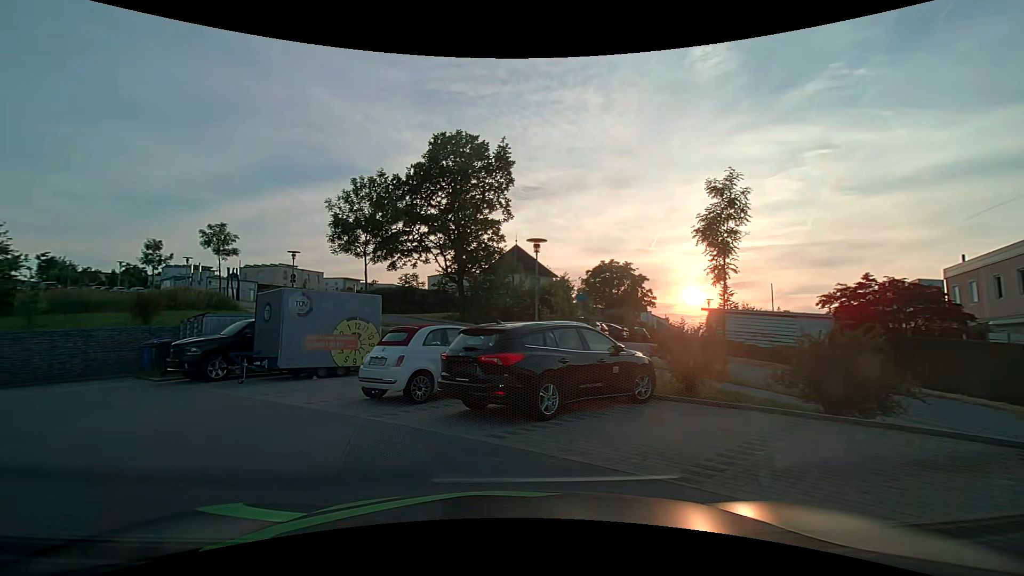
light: Day
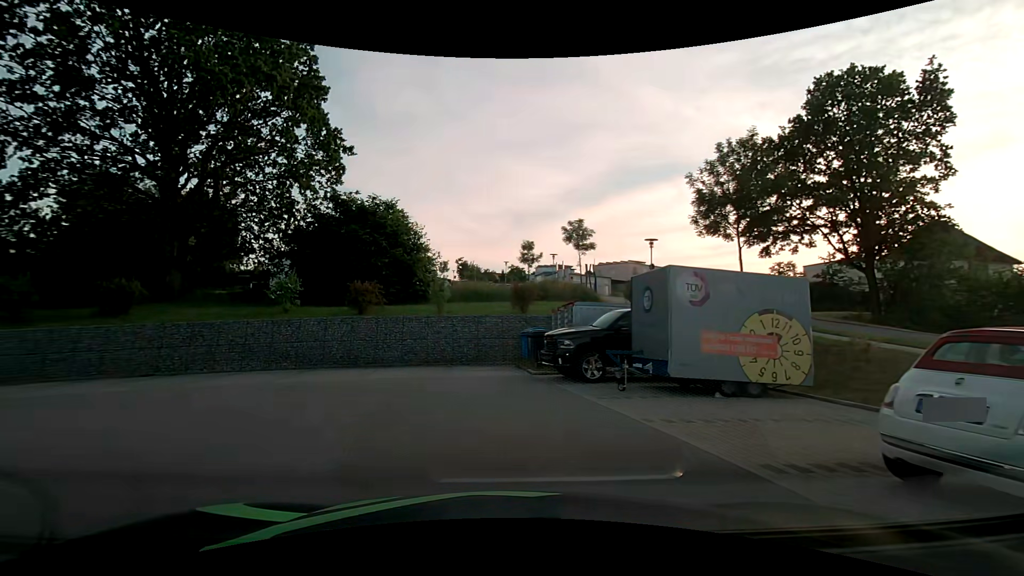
(-1.7, +4.9) m; -38°
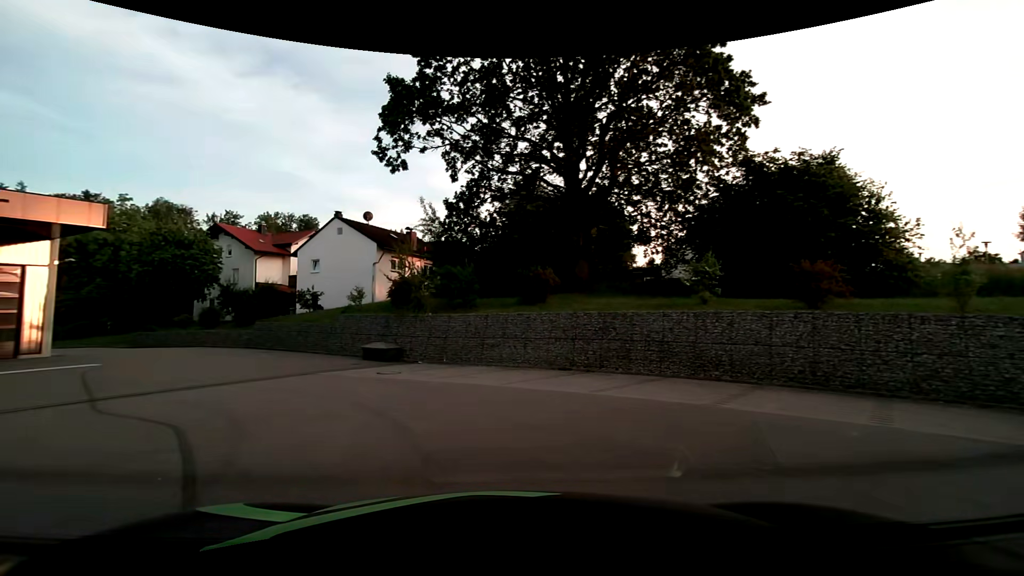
(-2.3, +5.8) m; -43°
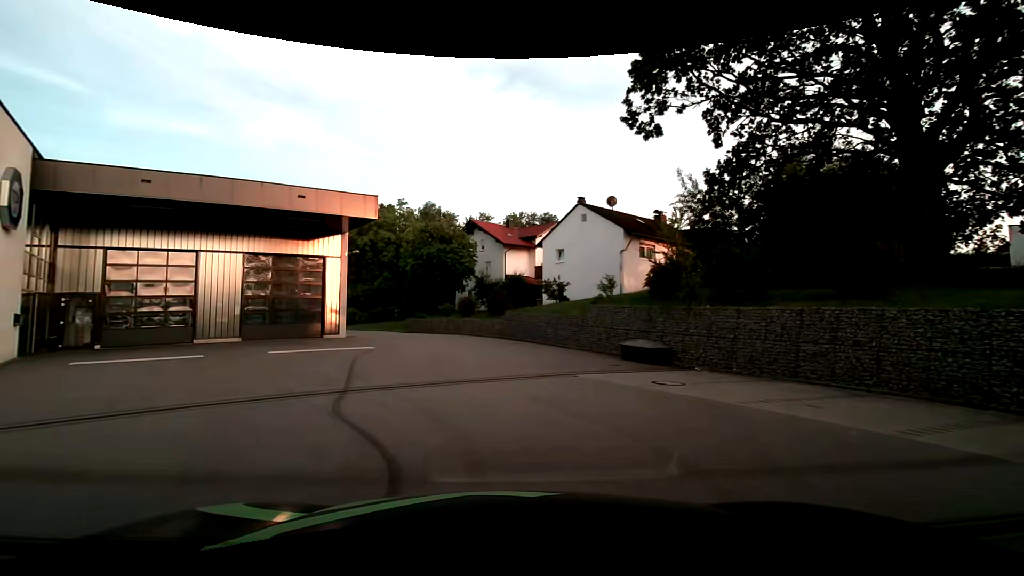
(-1.1, +4.3) m; -26°
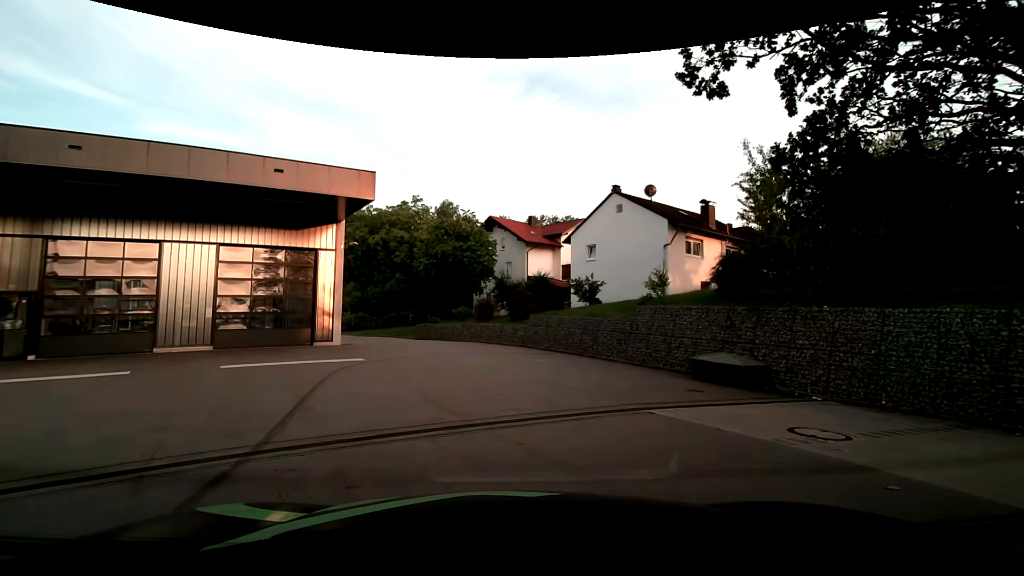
(-0.3, +4.8) m; -4°
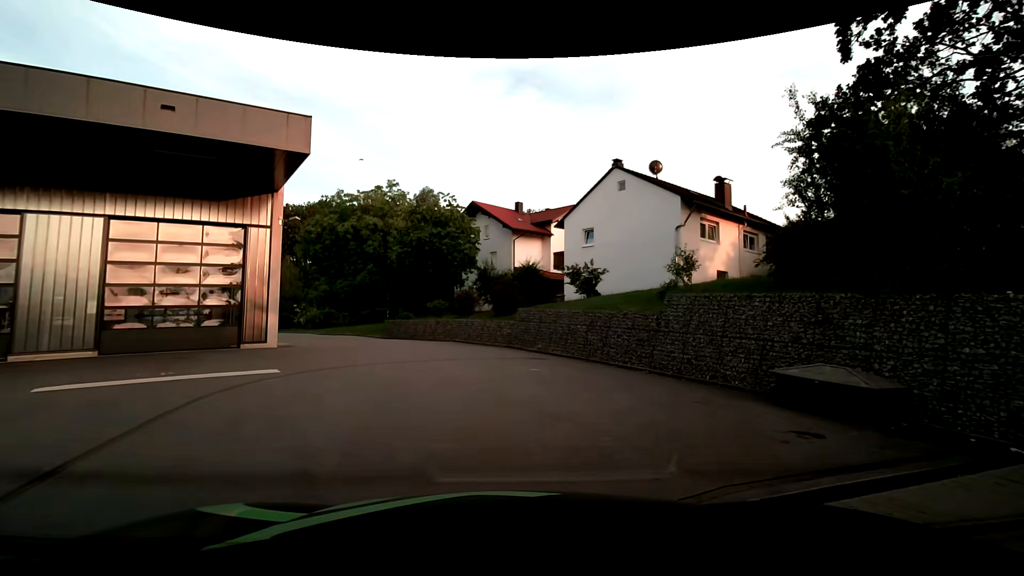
(+0.2, +4.9) m; +2°
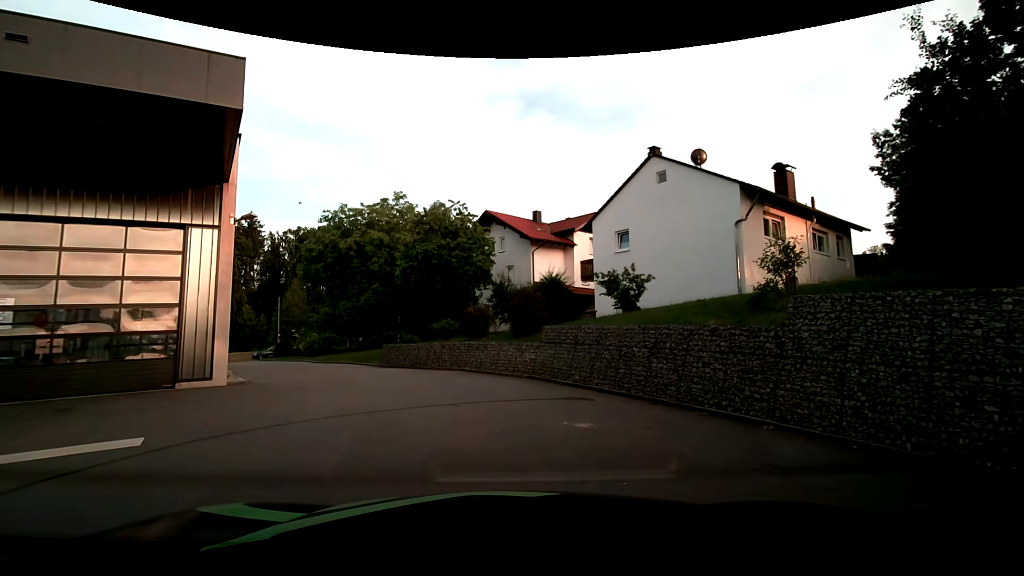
(0.0, +4.9) m; -2°
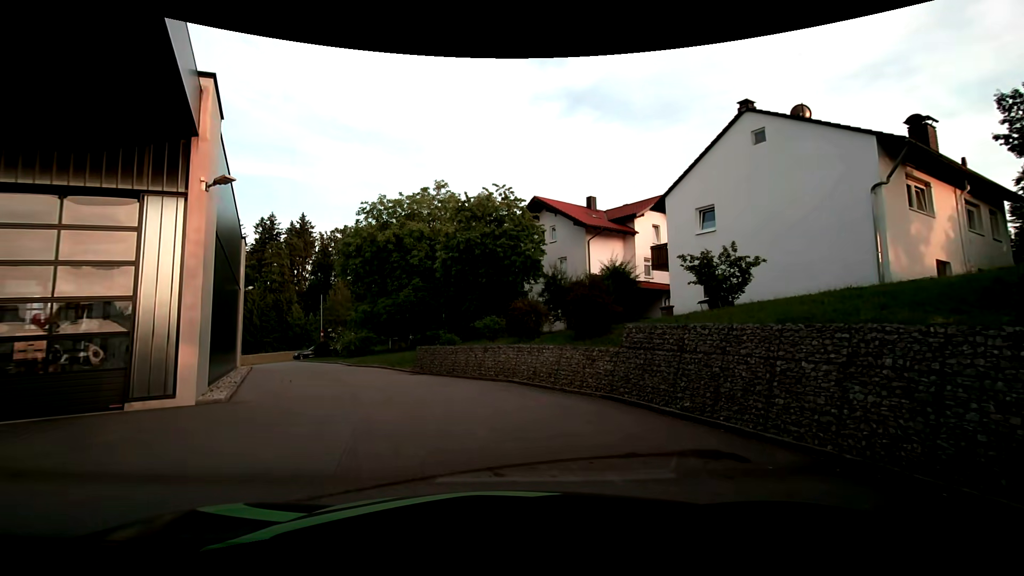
(-0.1, +4.3) m; -6°
